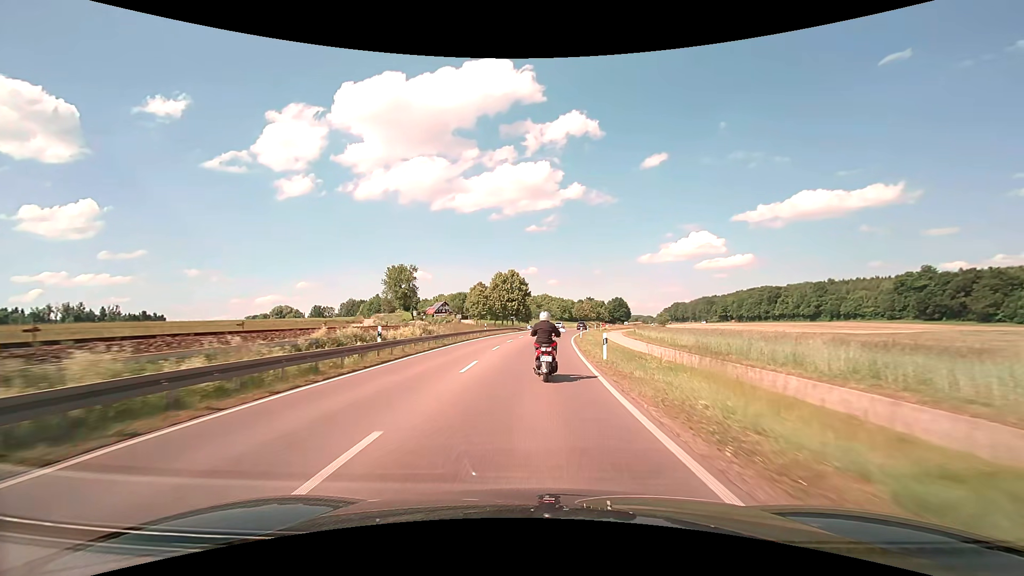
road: secondary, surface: asphalt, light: Day
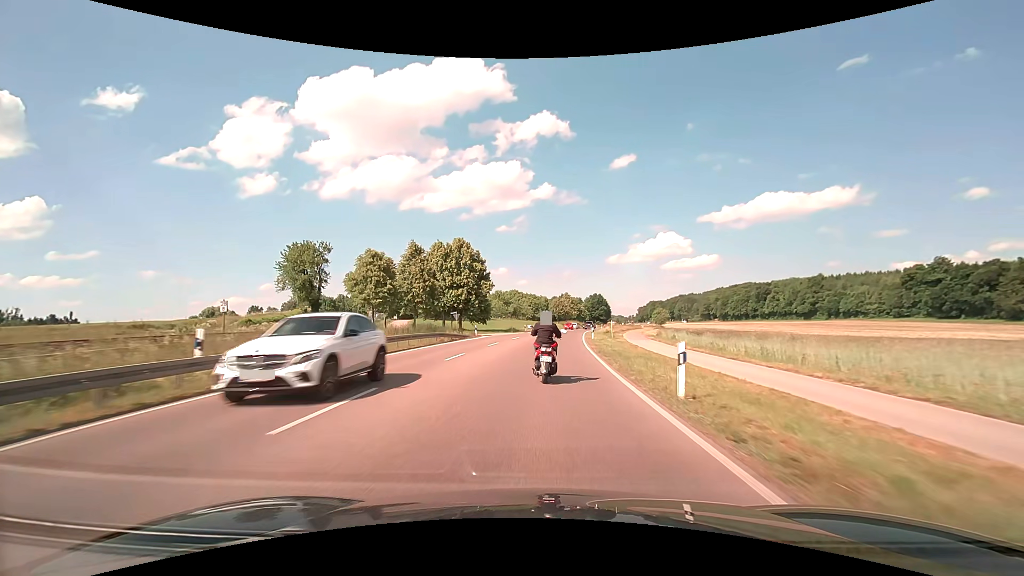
(+1.1, +43.7) m; +3°
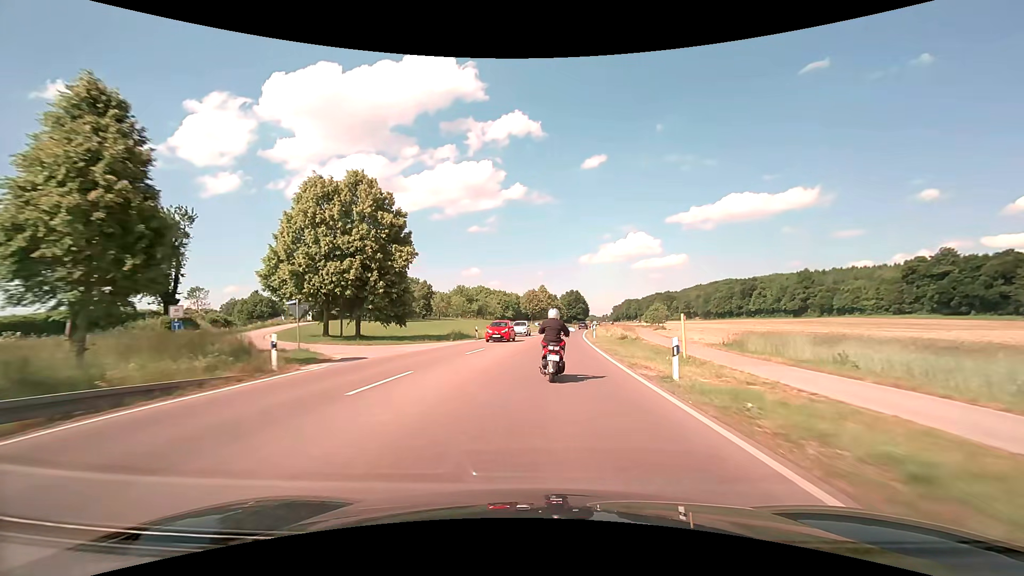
(+0.9, +32.6) m; +3°
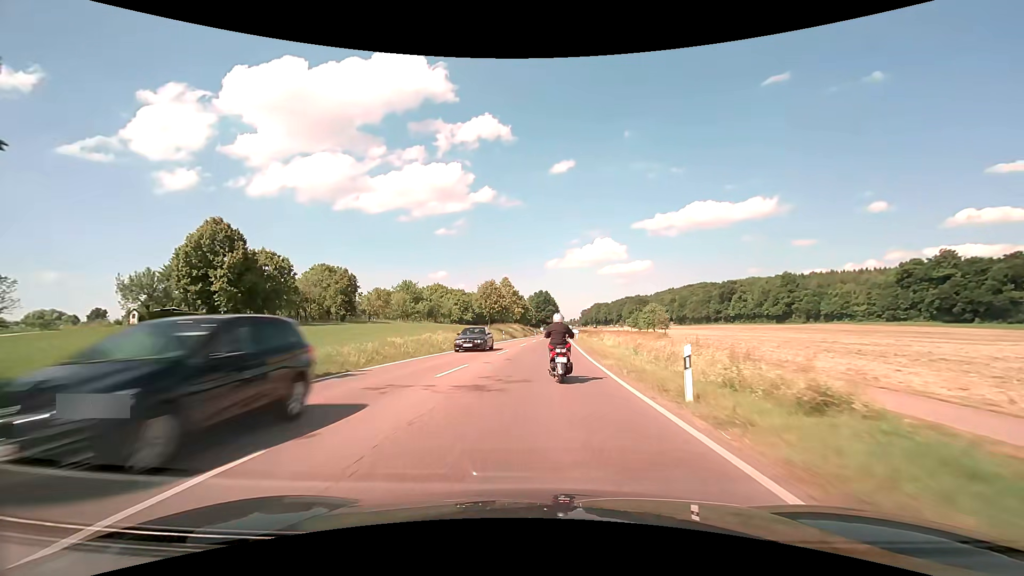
(+1.1, +31.4) m; +4°
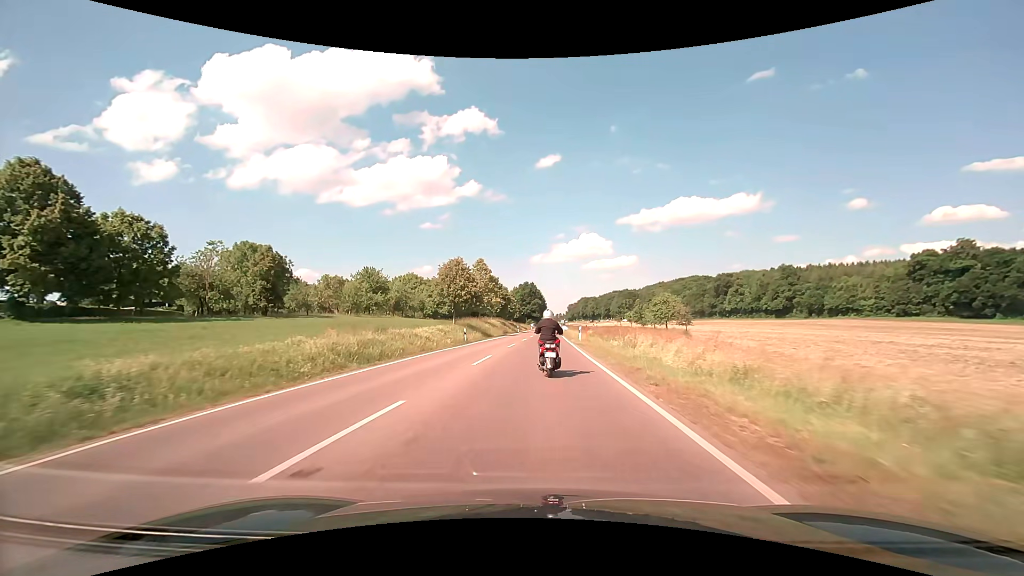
(+0.3, +20.9) m; +2°
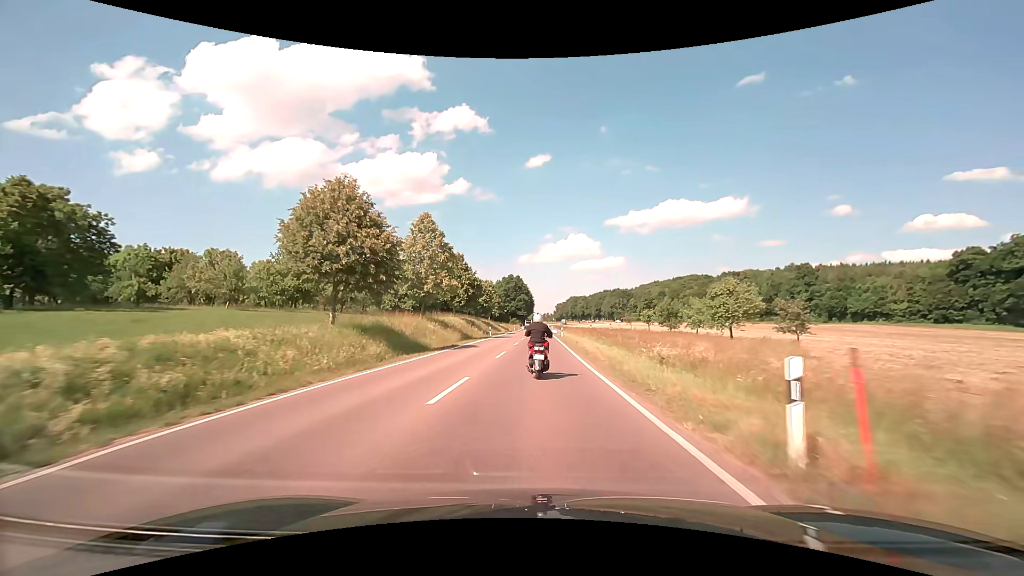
(+0.4, +31.7) m; +2°
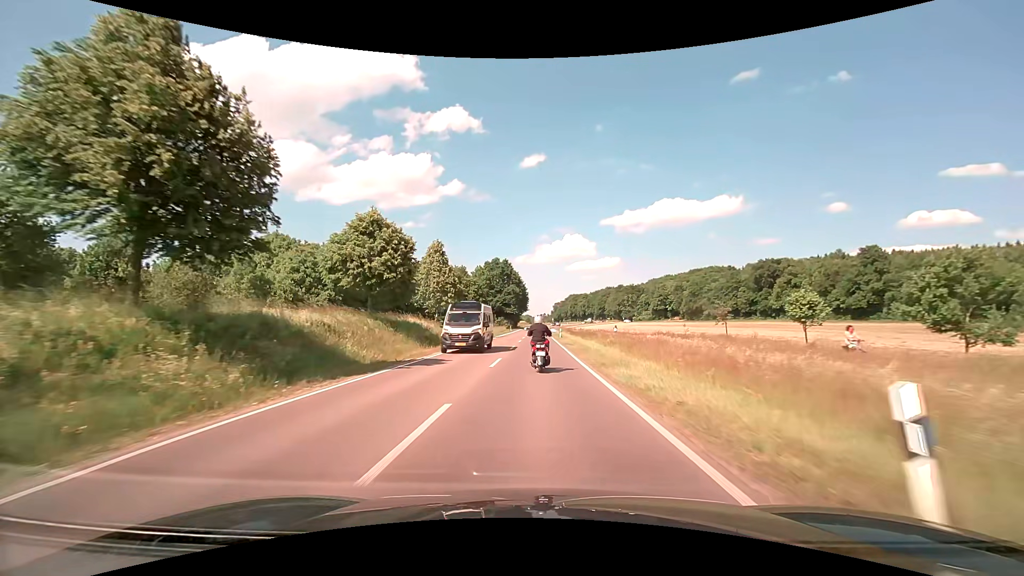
(+0.3, +52.0) m; 0°
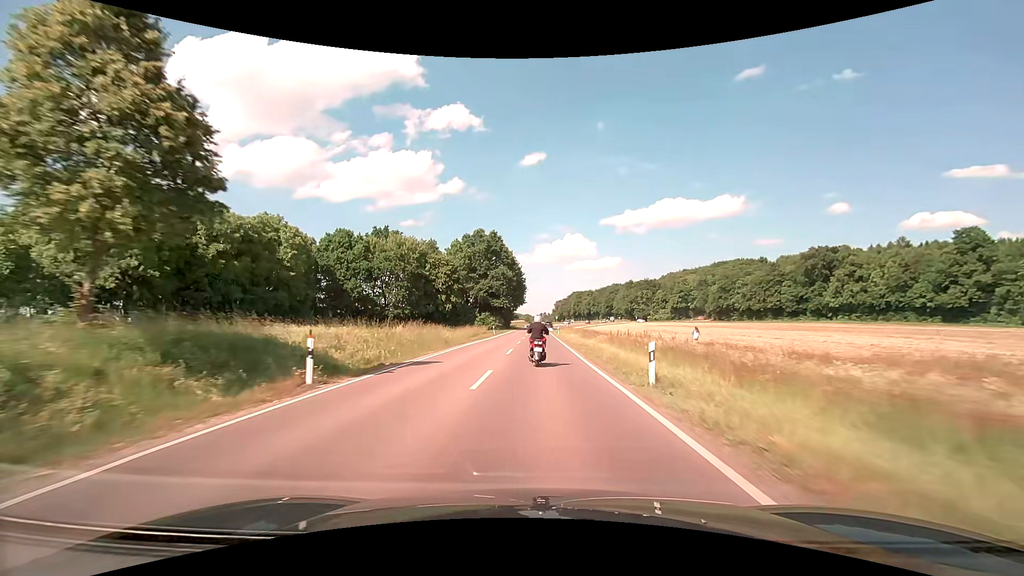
(-0.1, +42.4) m; 0°
(0, +10) (0, +20) (0, +30) (0, +40) (0, +50) (0, +60) (0, +70) (0, +80) (+1, +90) (+1, +100) m
